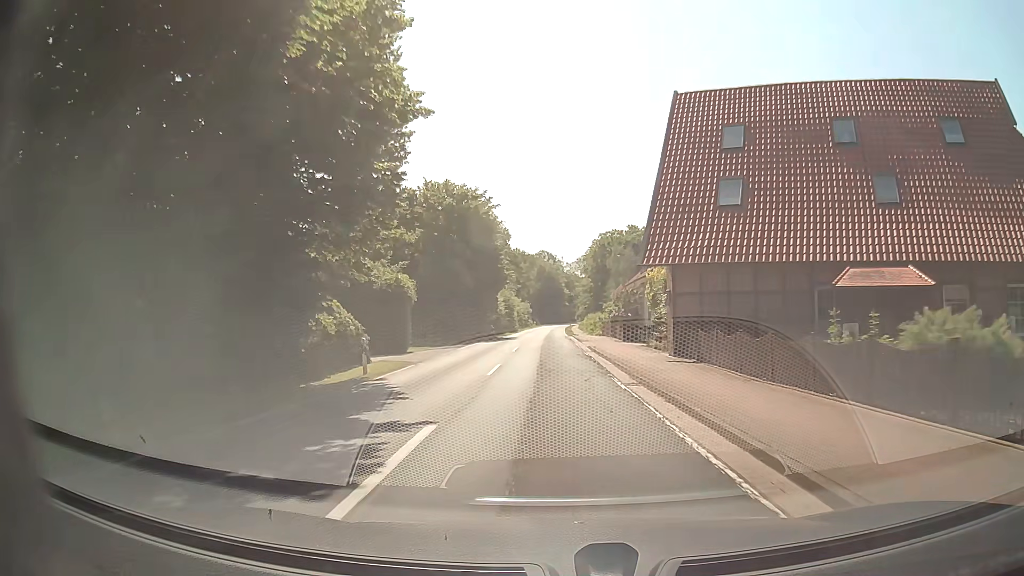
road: secondary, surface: asphalt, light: Day
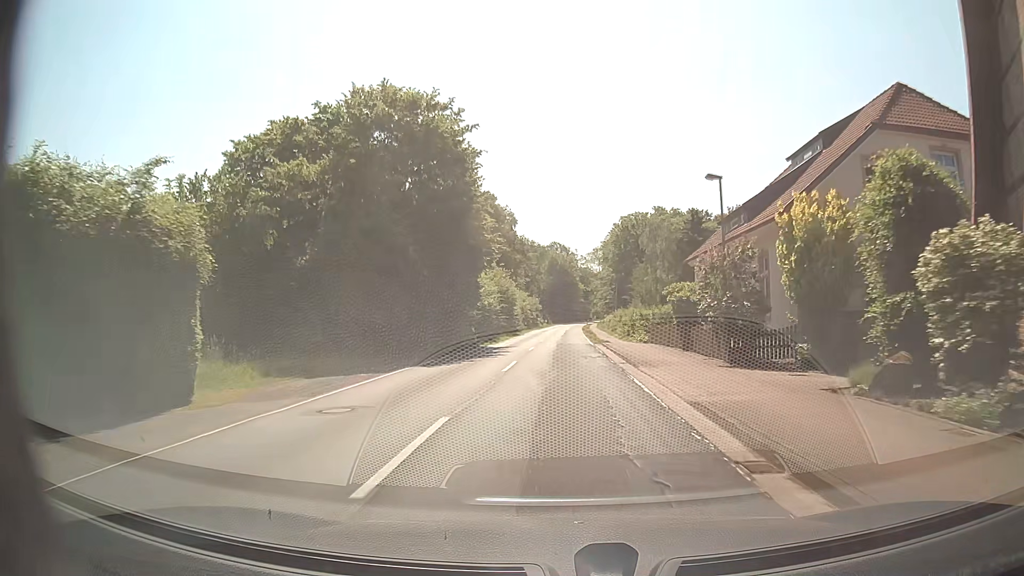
(-0.4, +23.7) m; -2°
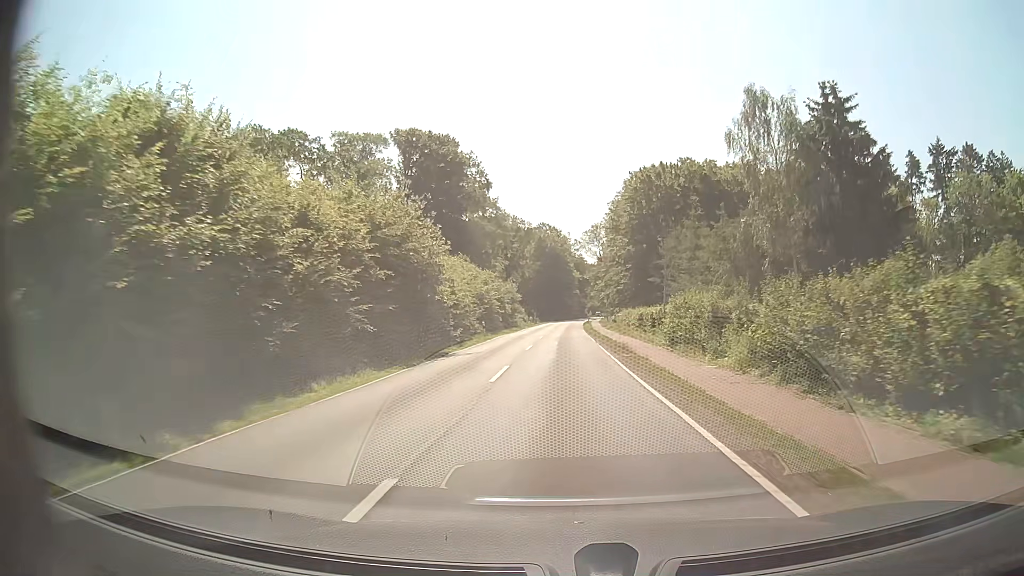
(+0.3, +39.6) m; +1°
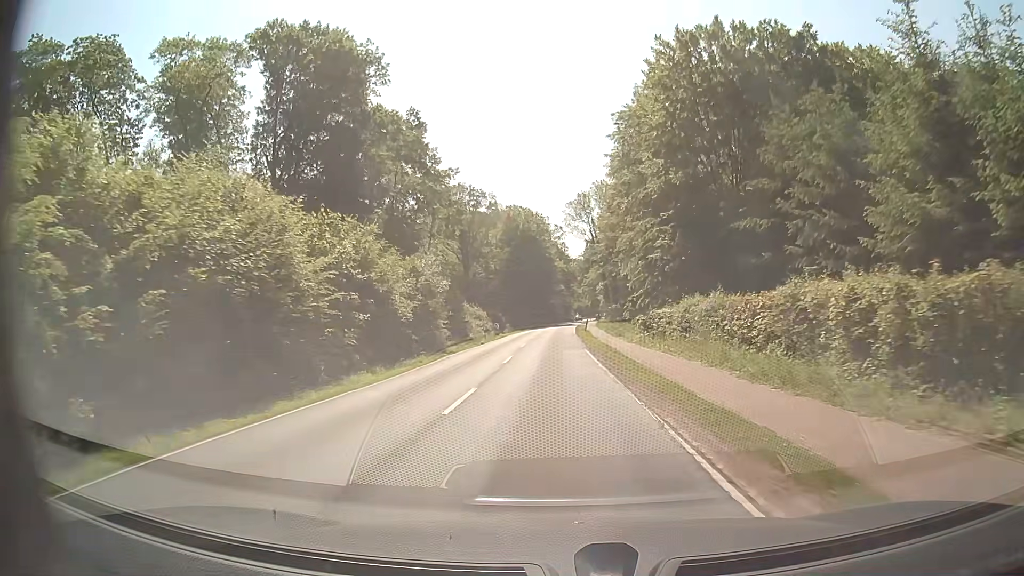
(+0.9, +39.7) m; +2°
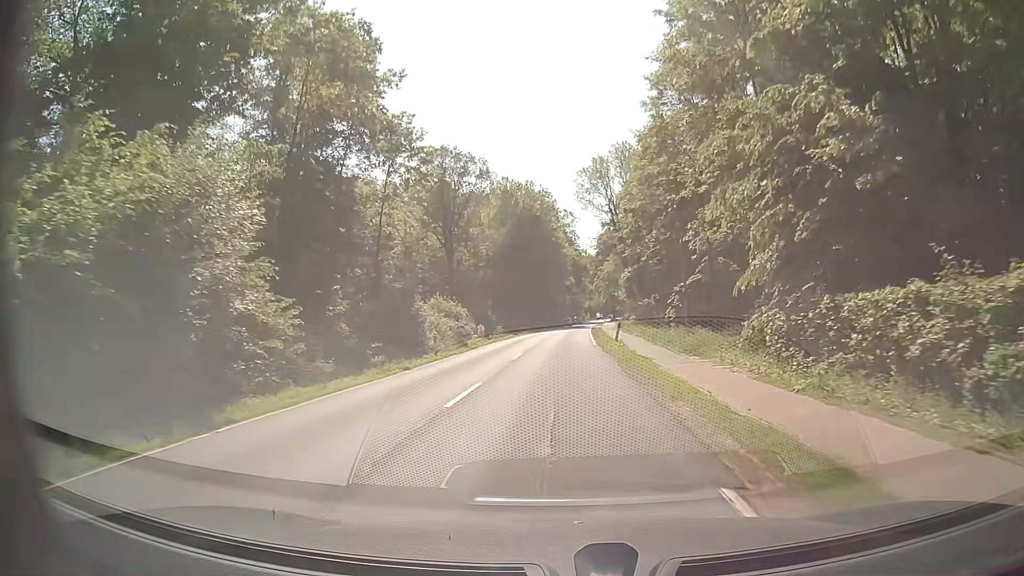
(-0.2, +23.9) m; -1°
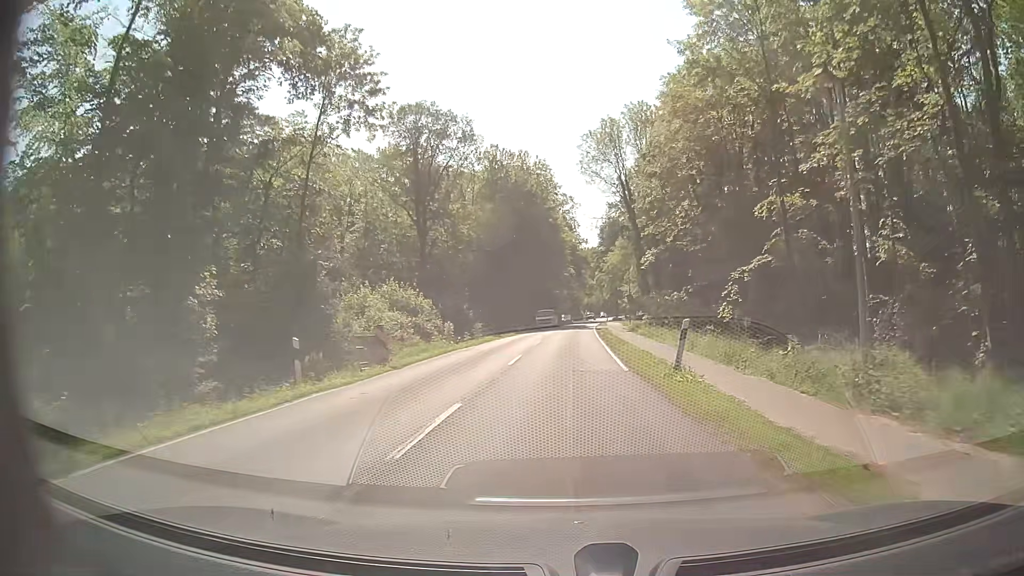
(-0.1, +15.9) m; 0°
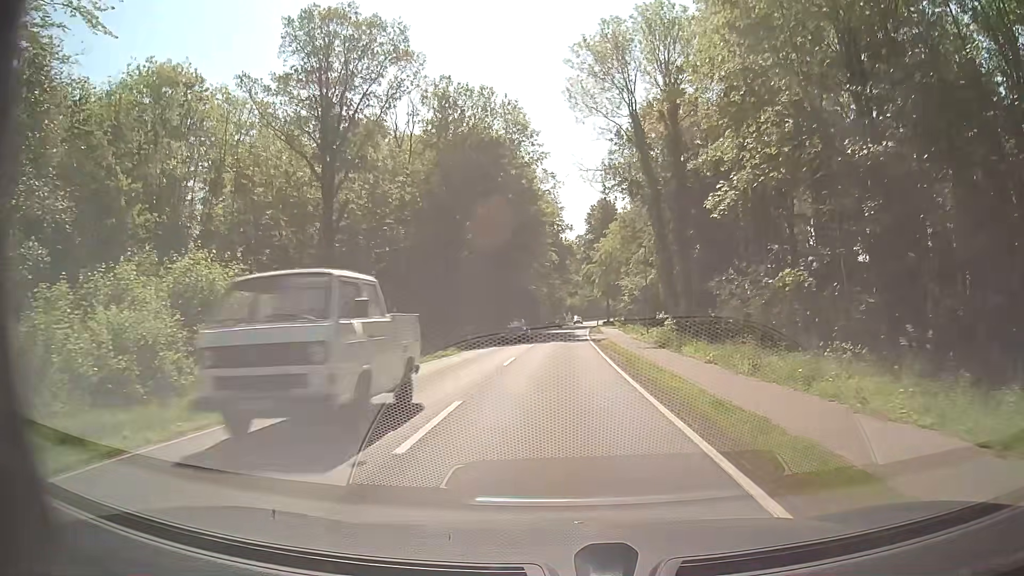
(+0.6, +23.8) m; +2°
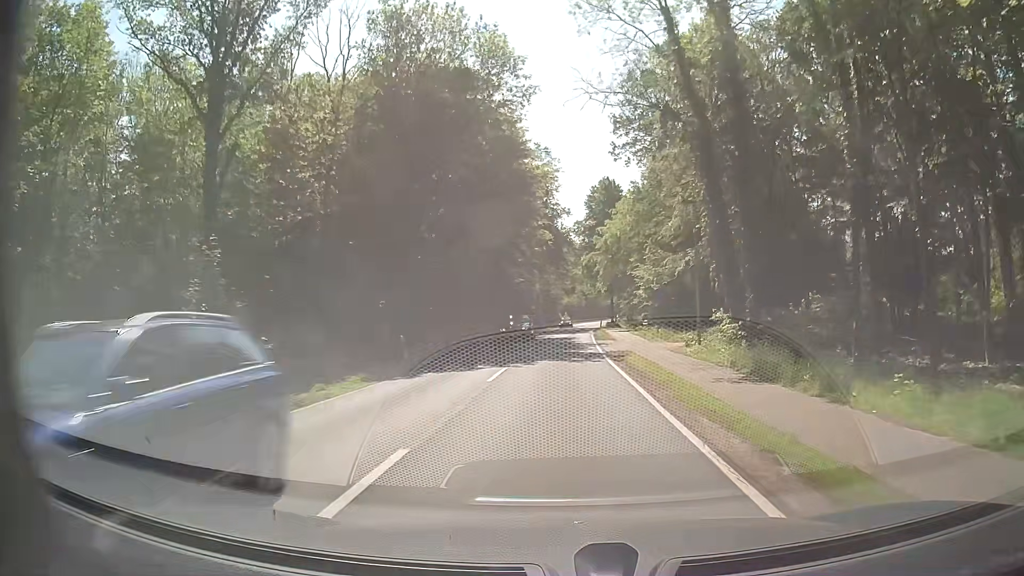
(+0.2, +15.9) m; 0°
(0, +10) (0, +20) (0, +30) (+1, +40) (+1, +50) (+2, +60) (+2, +70) (+3, +80) (+4, +90) (+5, +100) m
